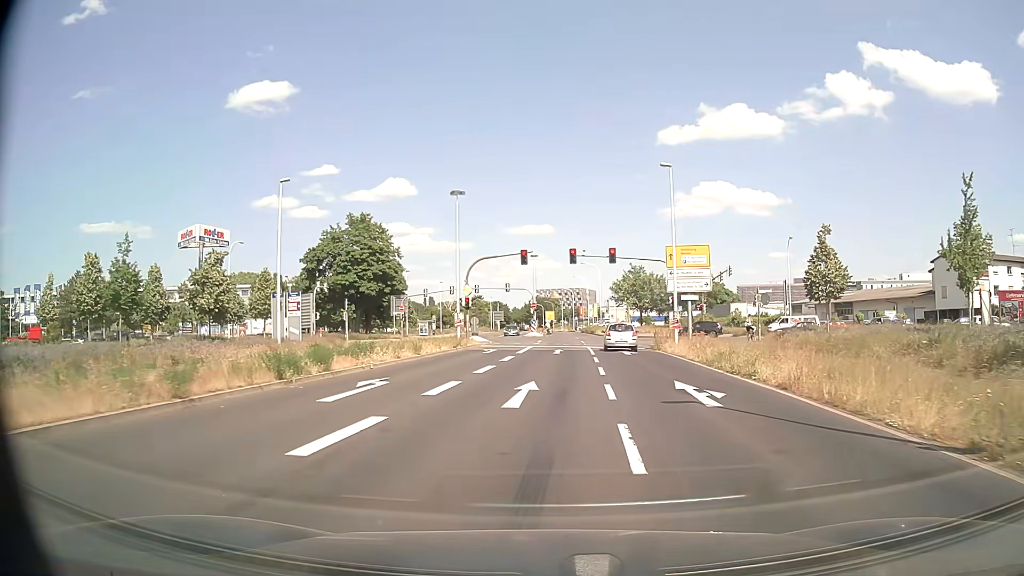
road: secondary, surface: asphalt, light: Day
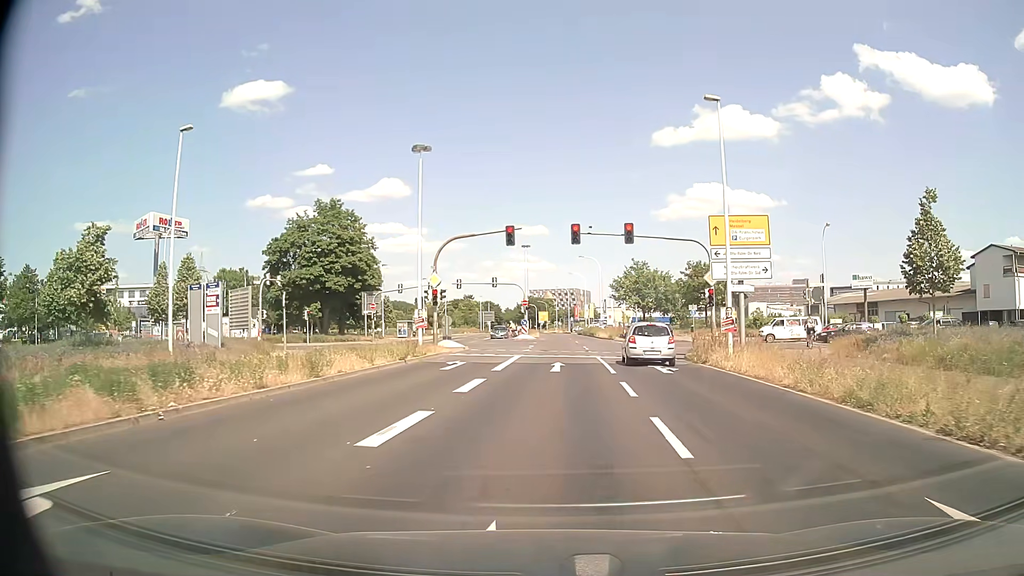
(0.0, +11.0) m; +1°
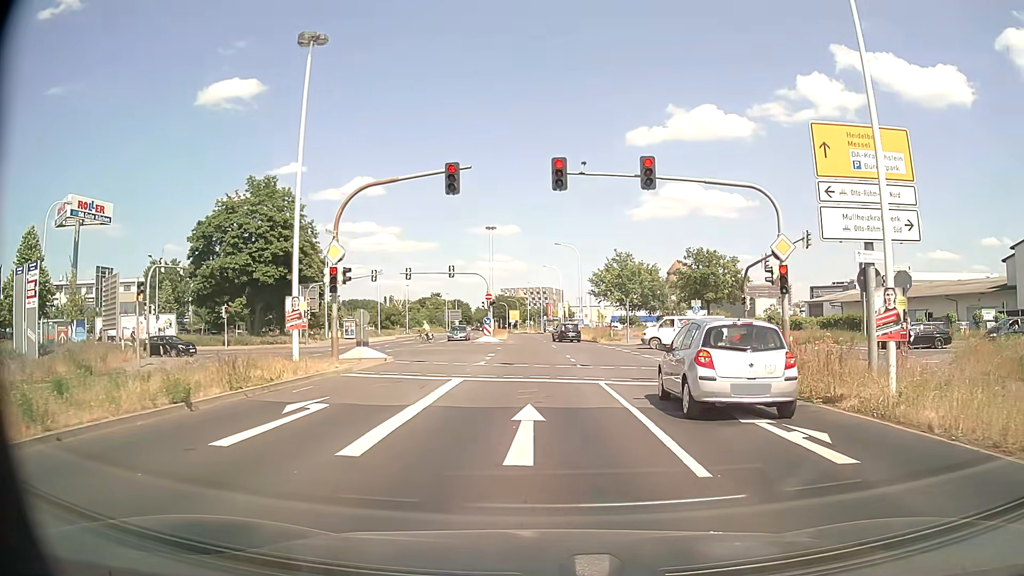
(+0.2, +12.7) m; +2°
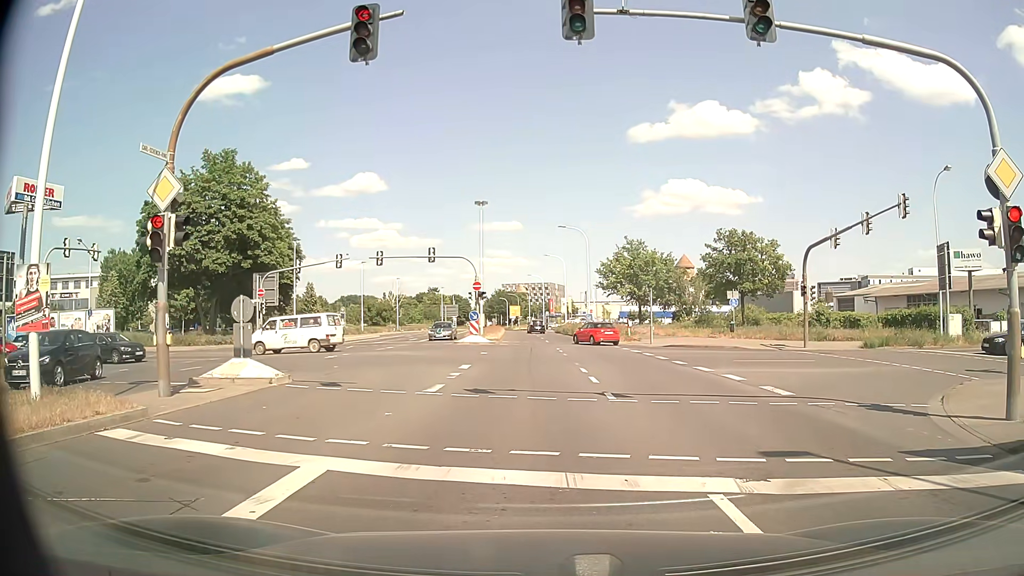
(0.0, +10.0) m; -2°
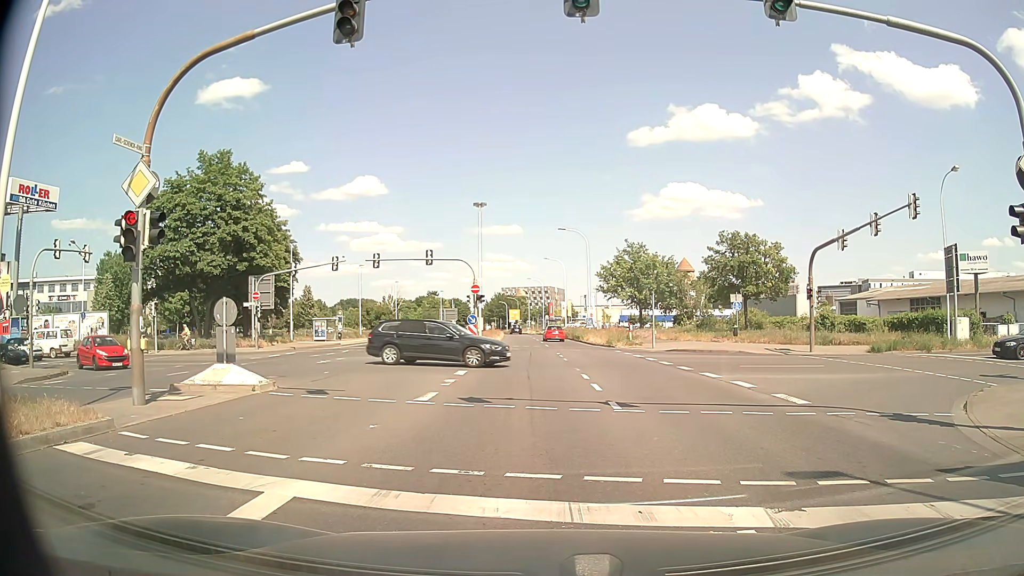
(0.0, +0.9) m; 0°
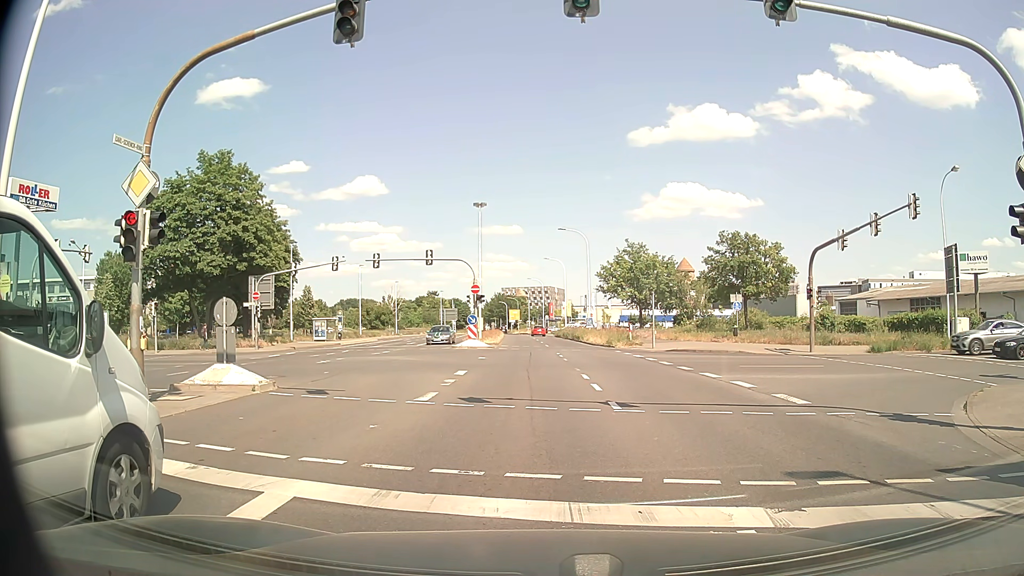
(0.0, 0.0) m; 0°
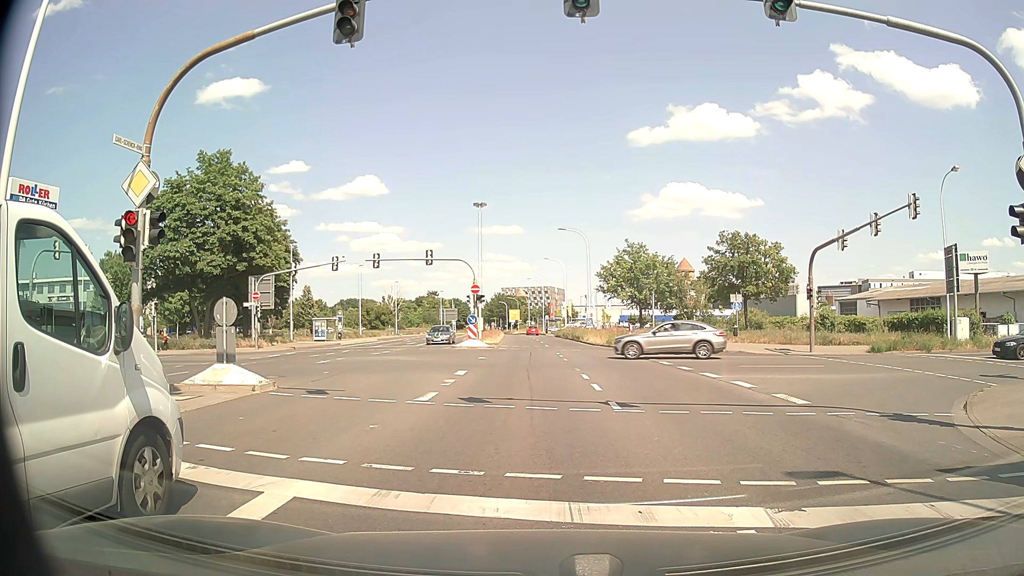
(0.0, 0.0) m; 0°
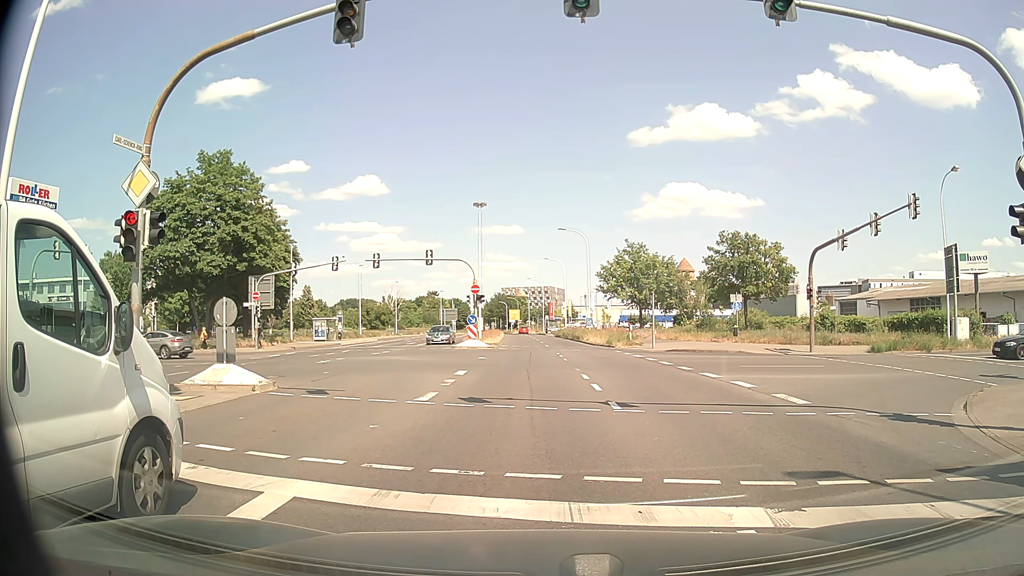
(0.0, 0.0) m; 0°
(0, +10) (0, +20) (0, +30) (0, +40) (0, +50) (0, +60) (0, +70) (0, +80) (-1, +90) (-1, +100) m
